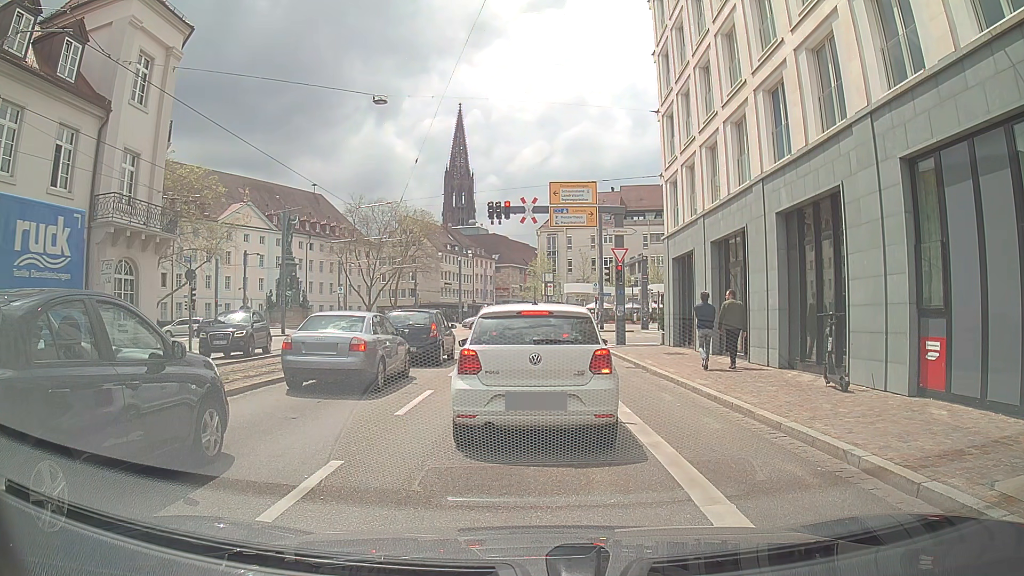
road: primary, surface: asphalt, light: Day
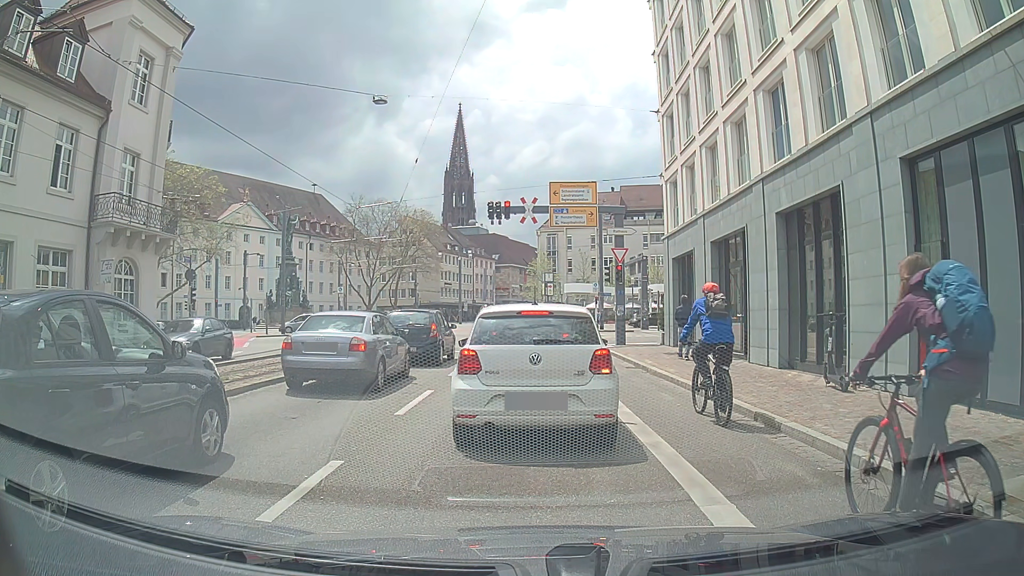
(0.0, 0.0) m; 0°
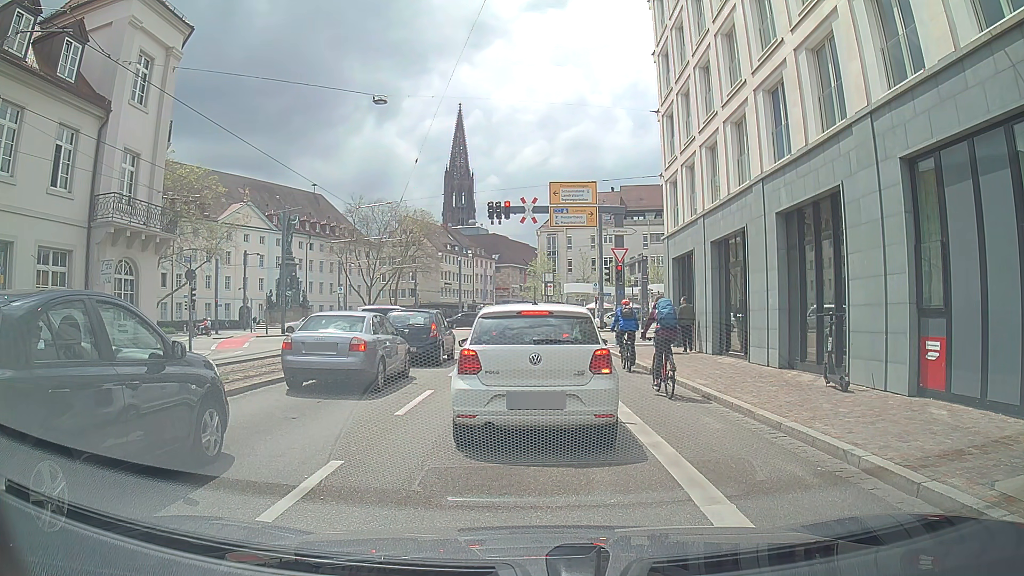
(0.0, 0.0) m; 0°
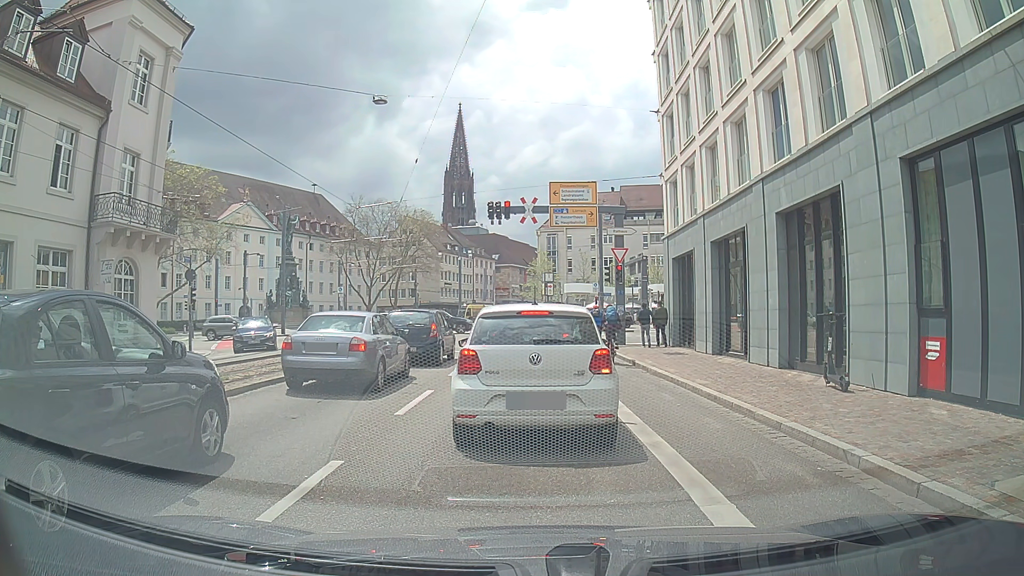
(0.0, 0.0) m; 0°
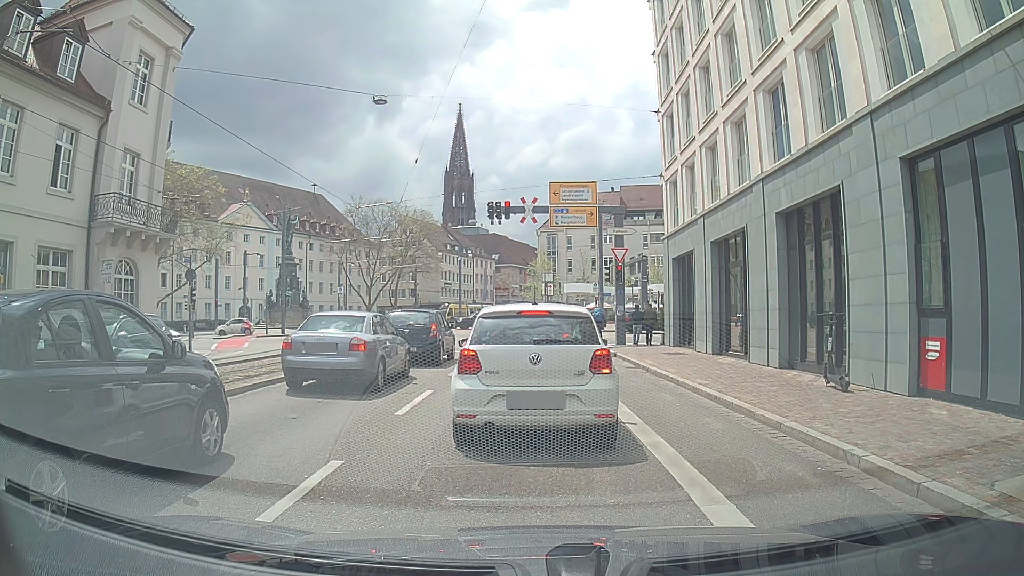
(0.0, 0.0) m; 0°
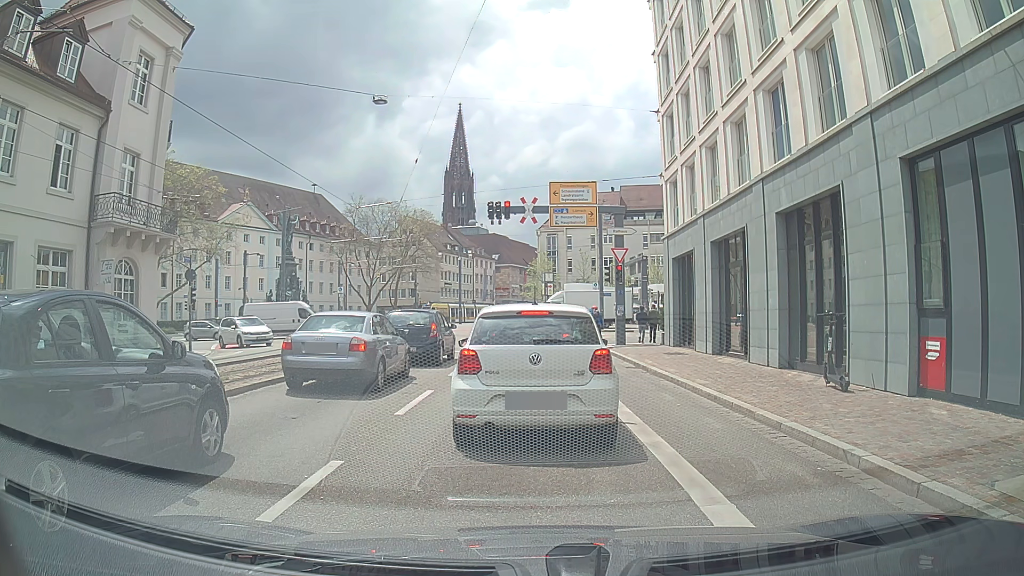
(0.0, 0.0) m; 0°
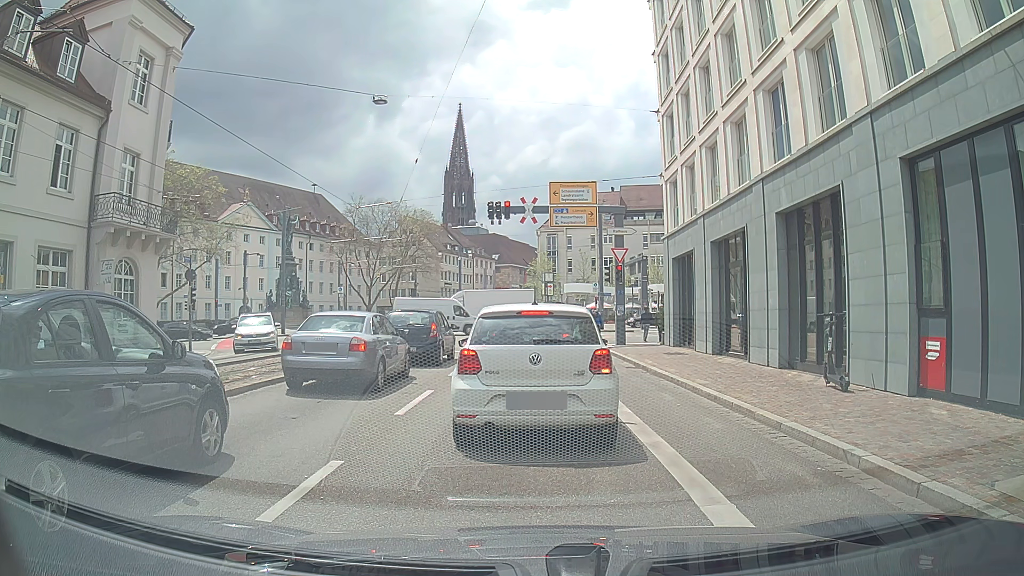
(0.0, 0.0) m; 0°
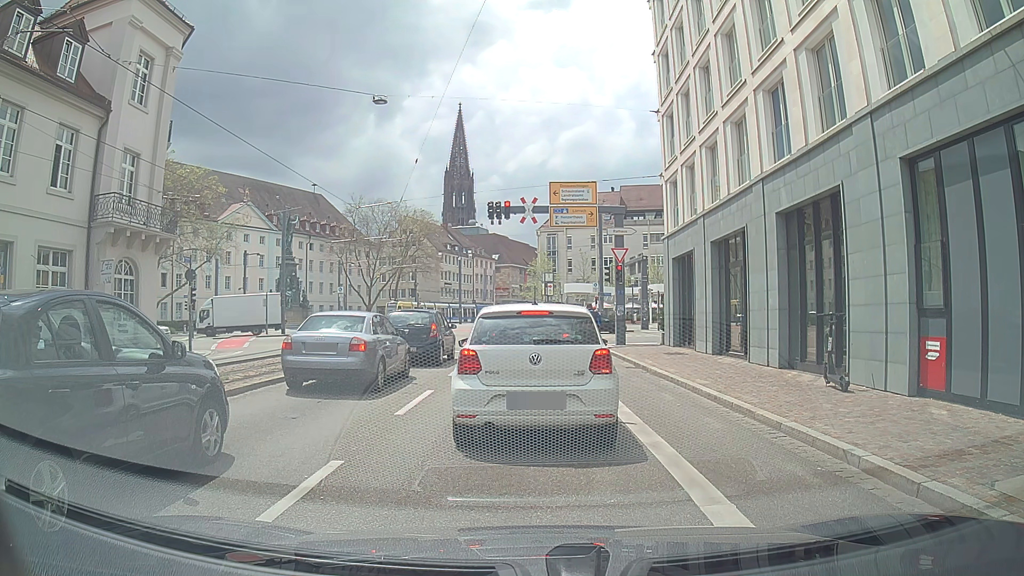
(0.0, 0.0) m; 0°
